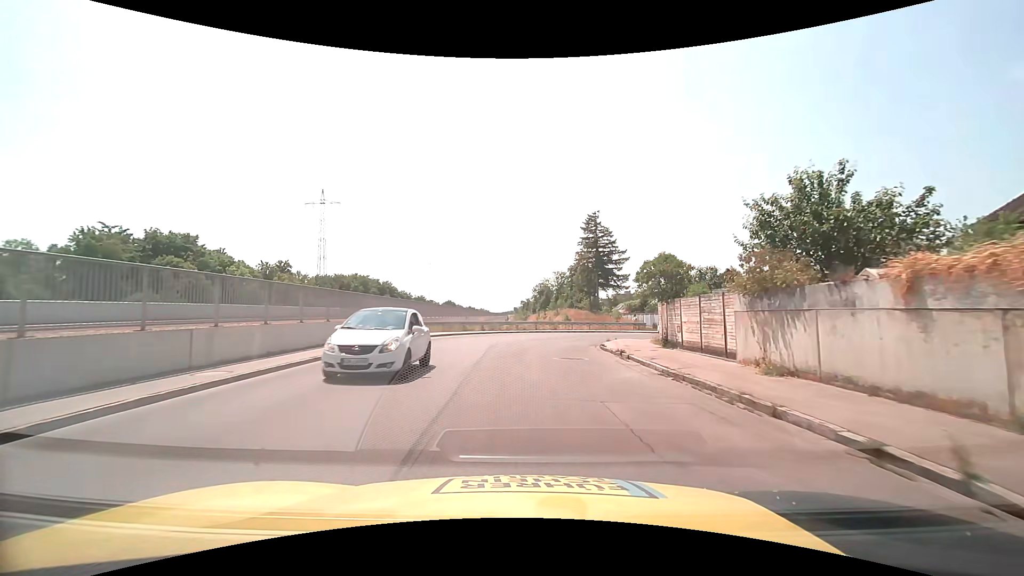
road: residential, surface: asphalt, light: Day
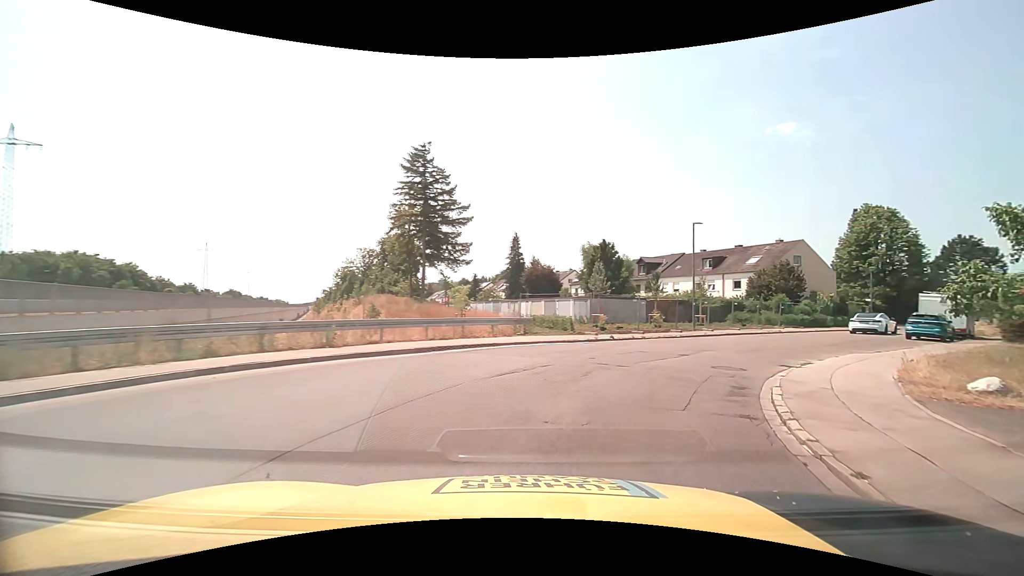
(+1.9, +28.1) m; +20°
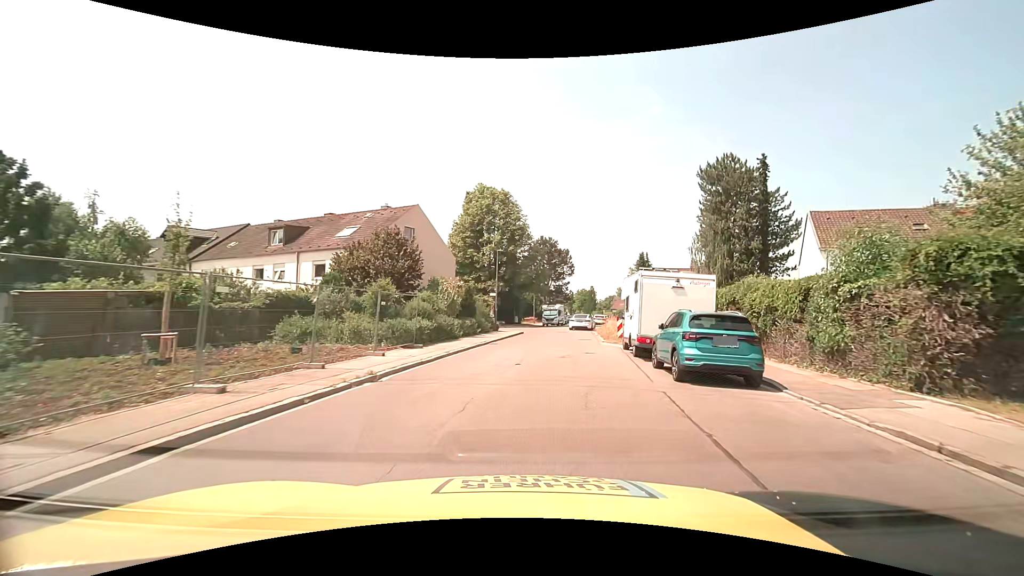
(+11.3, +23.9) m; +43°
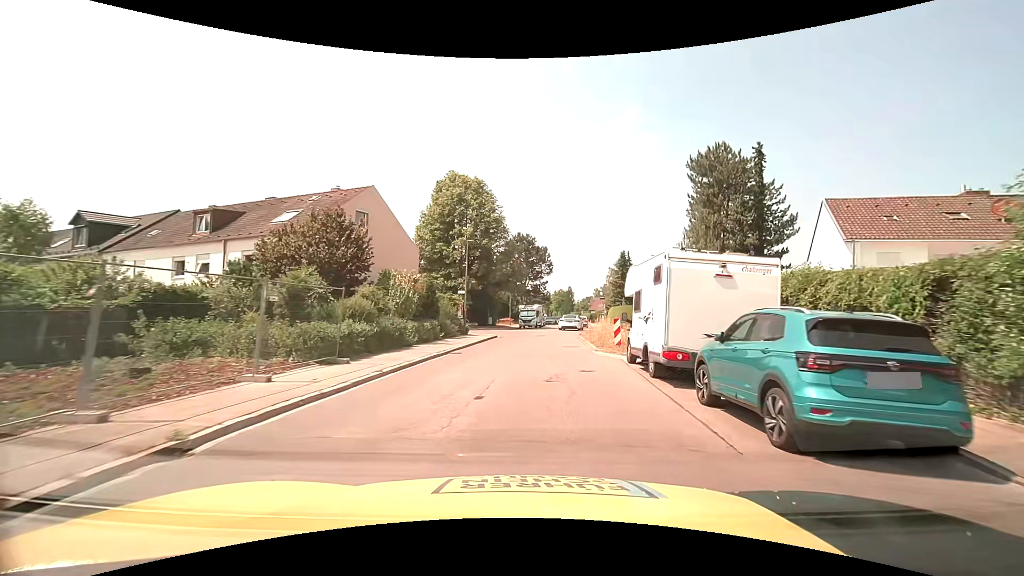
(+0.1, +5.4) m; +3°
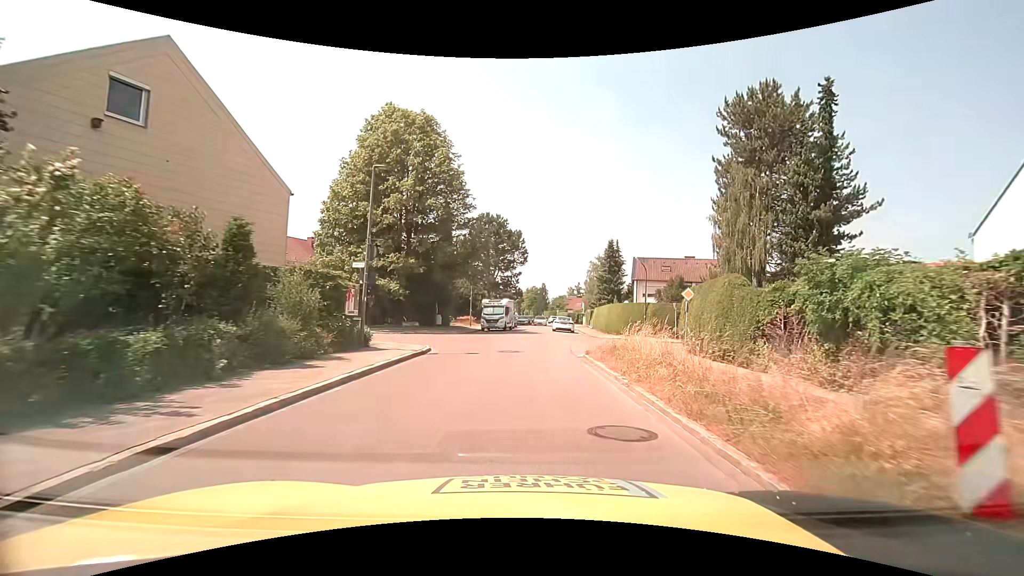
(+0.5, +16.1) m; +3°
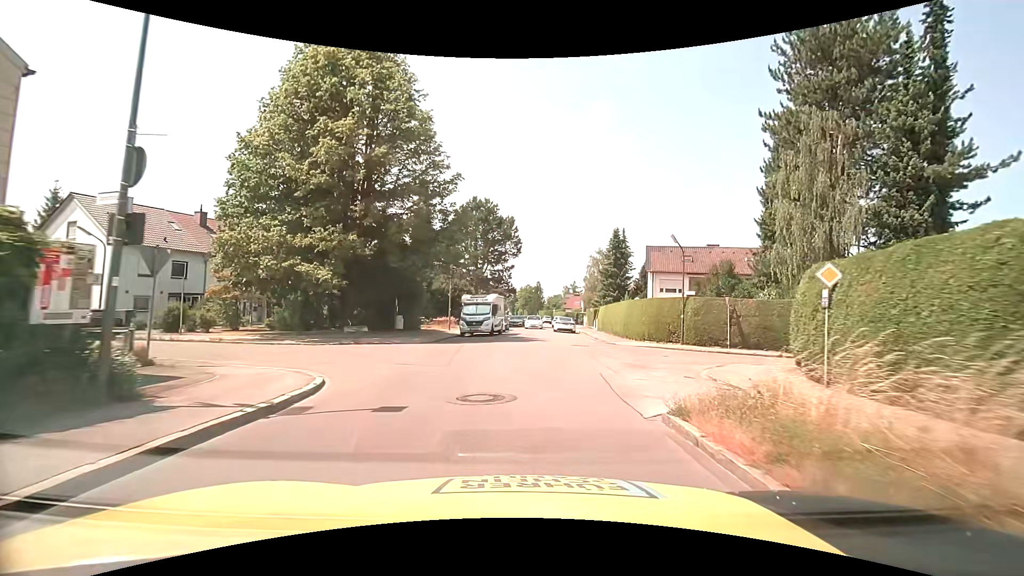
(+0.2, +10.2) m; +2°
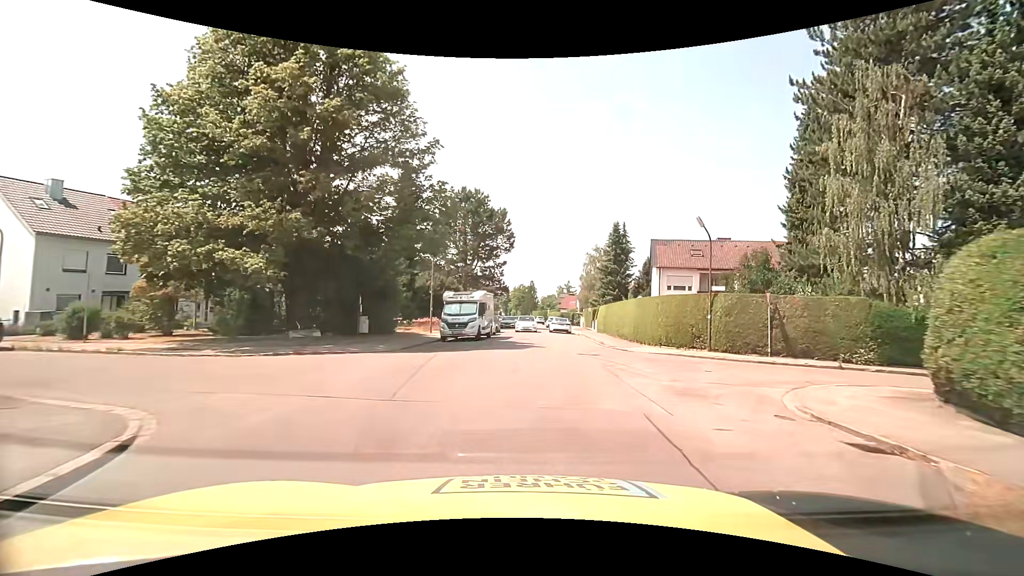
(0.0, +5.0) m; 0°
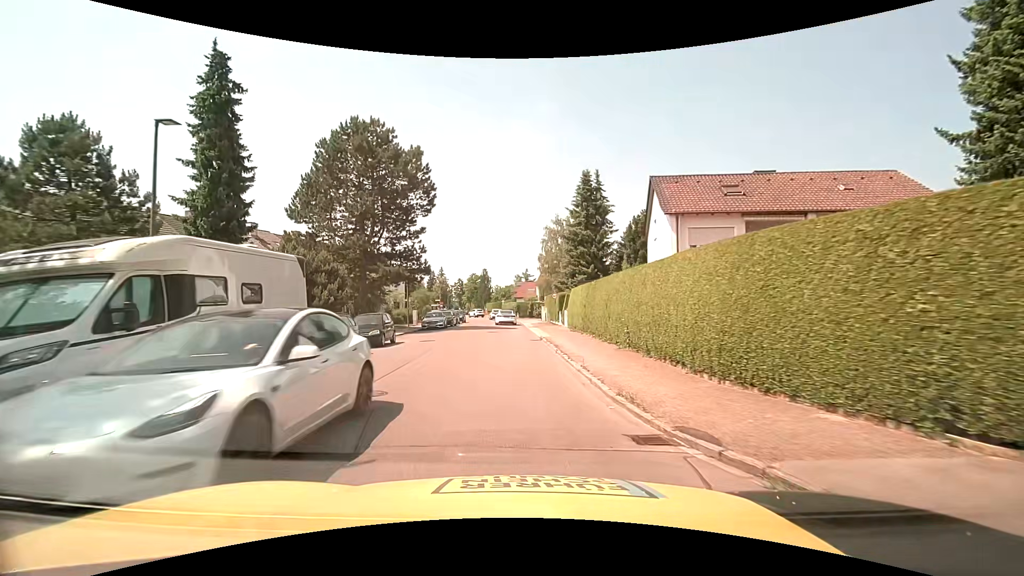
(+2.3, +20.1) m; +5°
(0, +10) (-1, +20) (-1, +30) (-1, +40) (-2, +50) (-2, +60) (-3, +70) (-5, +80) (-6, +90) (-8, +99) m
